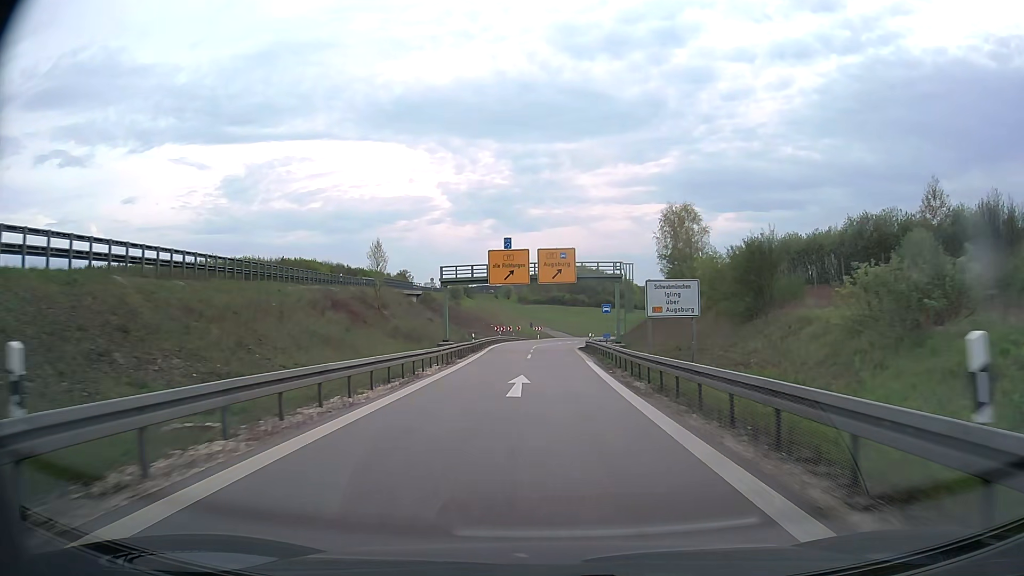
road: motorway_link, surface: asphalt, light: Day
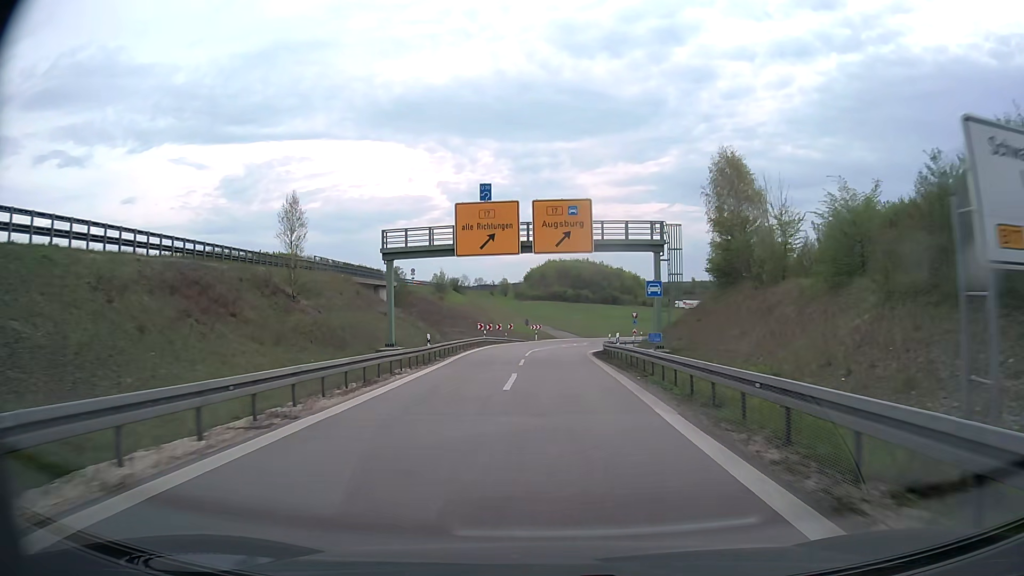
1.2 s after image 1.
(0.0, +19.6) m; 0°
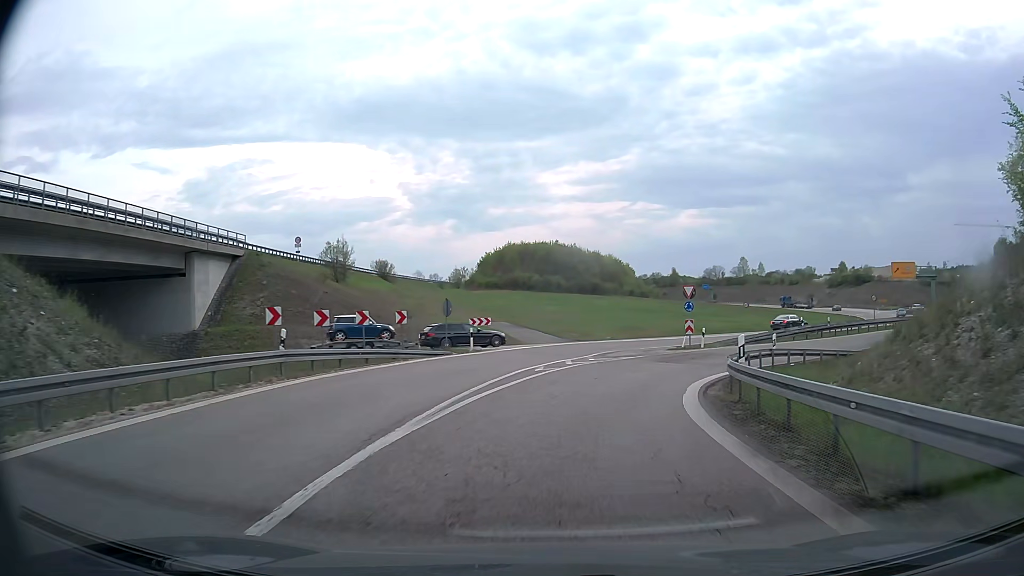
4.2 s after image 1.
(+0.6, +42.0) m; +3°
